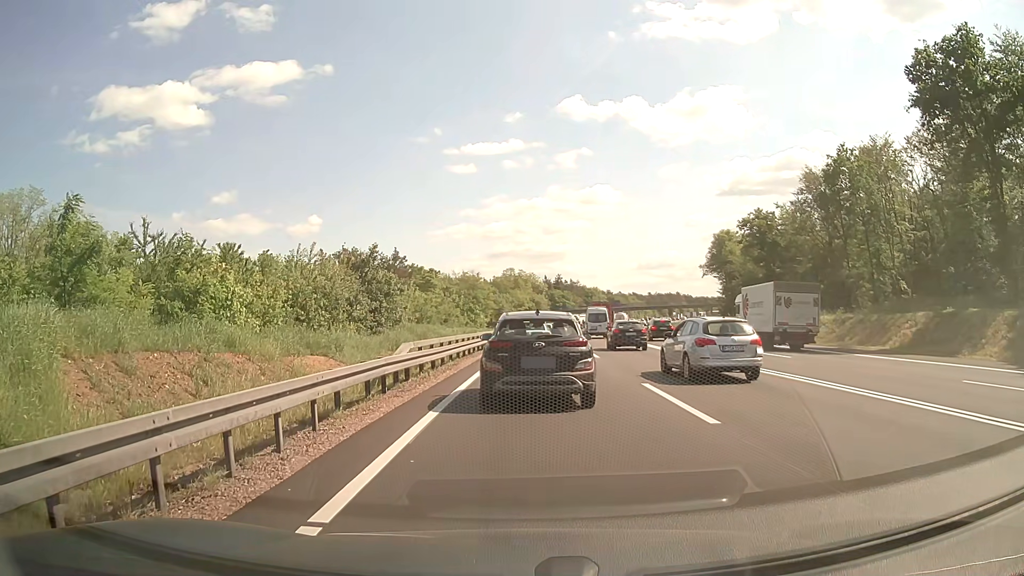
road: motorway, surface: asphalt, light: Day
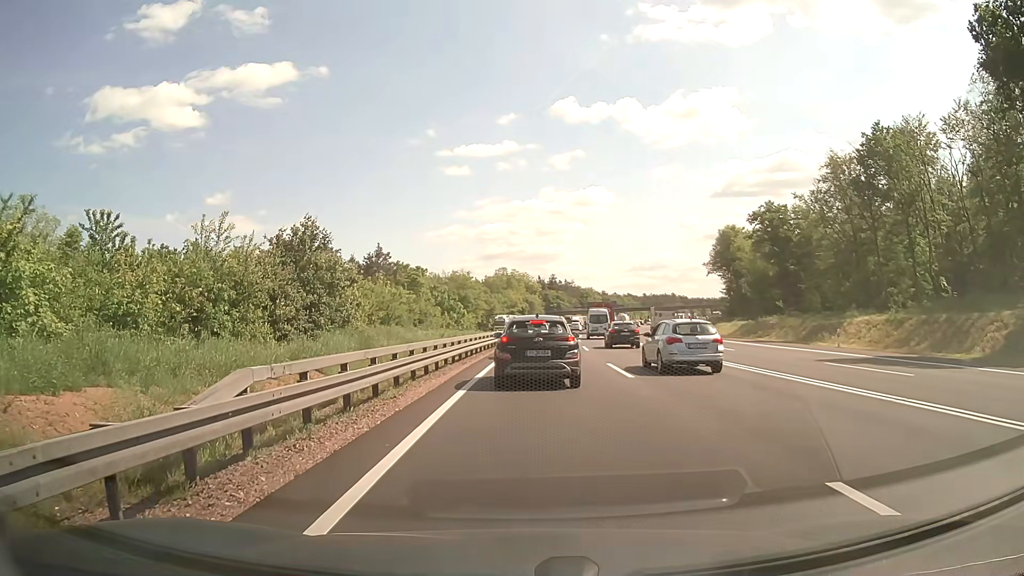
(-0.1, +9.8) m; 0°
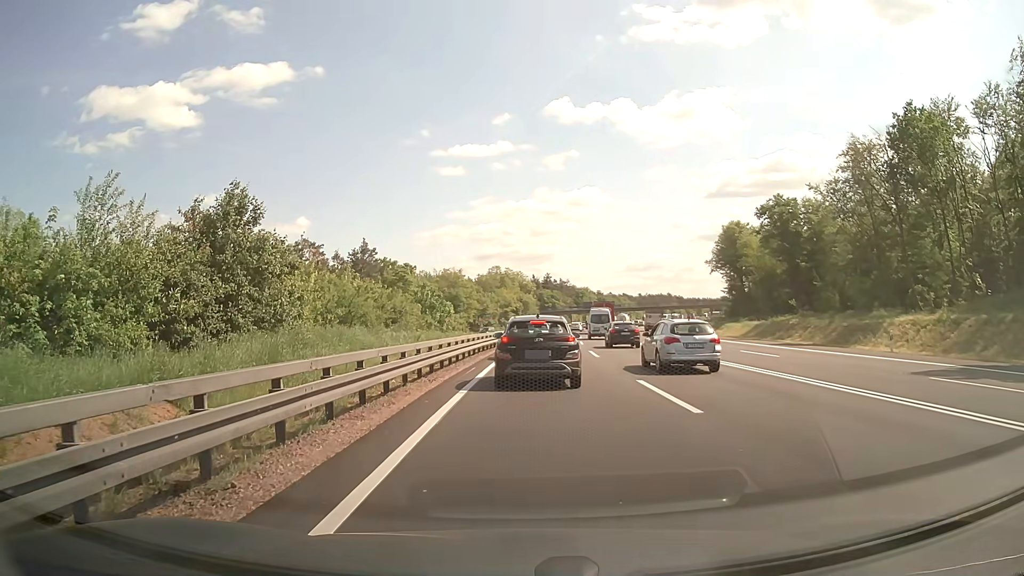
(+0.1, +7.2) m; +2°
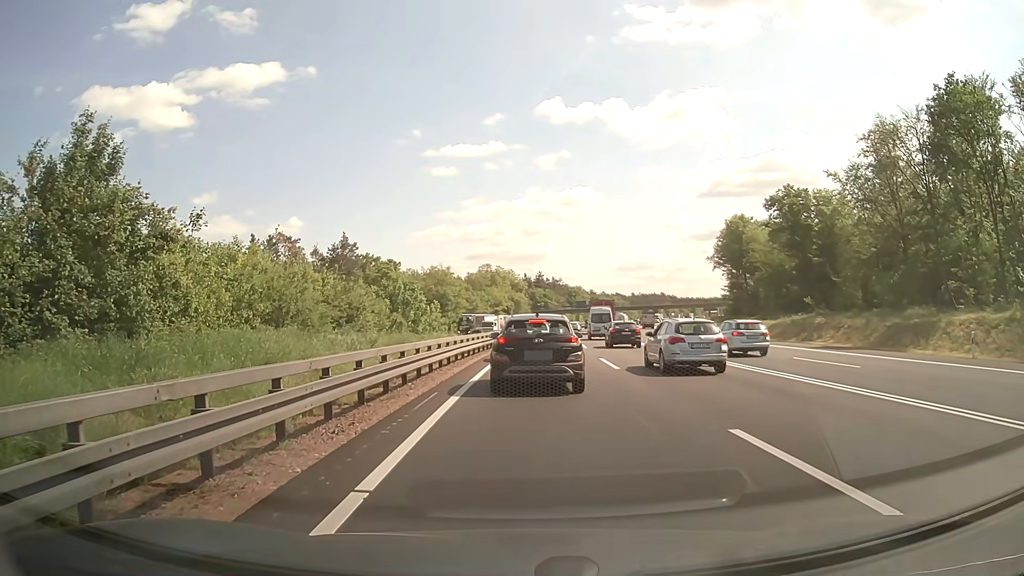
(-0.1, +8.0) m; 0°
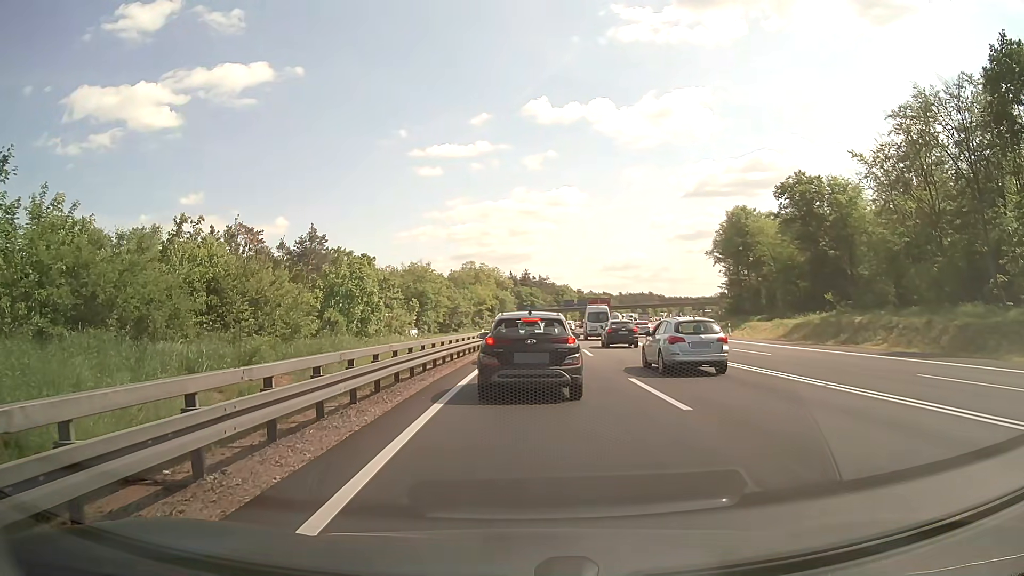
(+0.1, +9.9) m; +1°
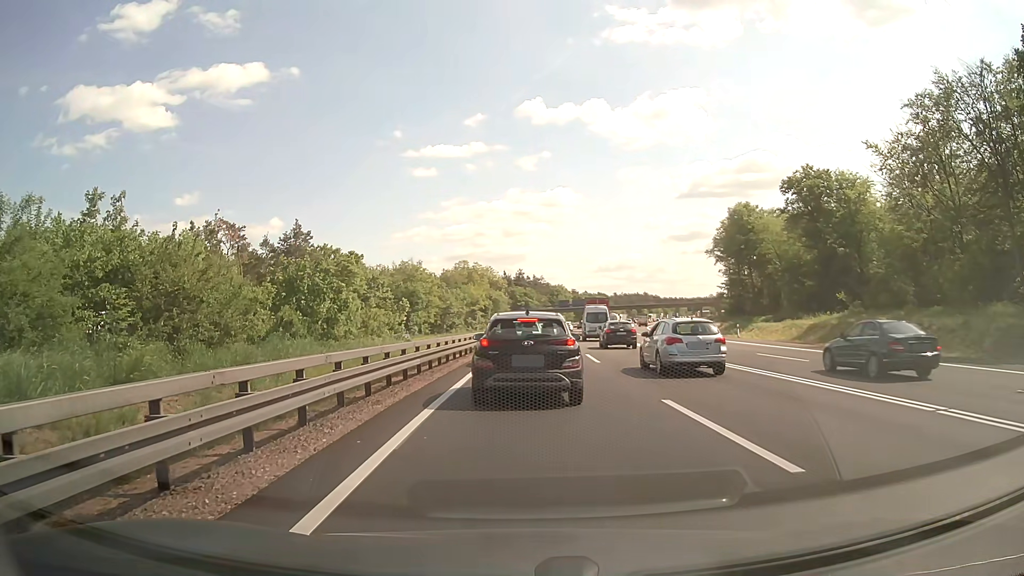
(0.0, +4.6) m; +1°
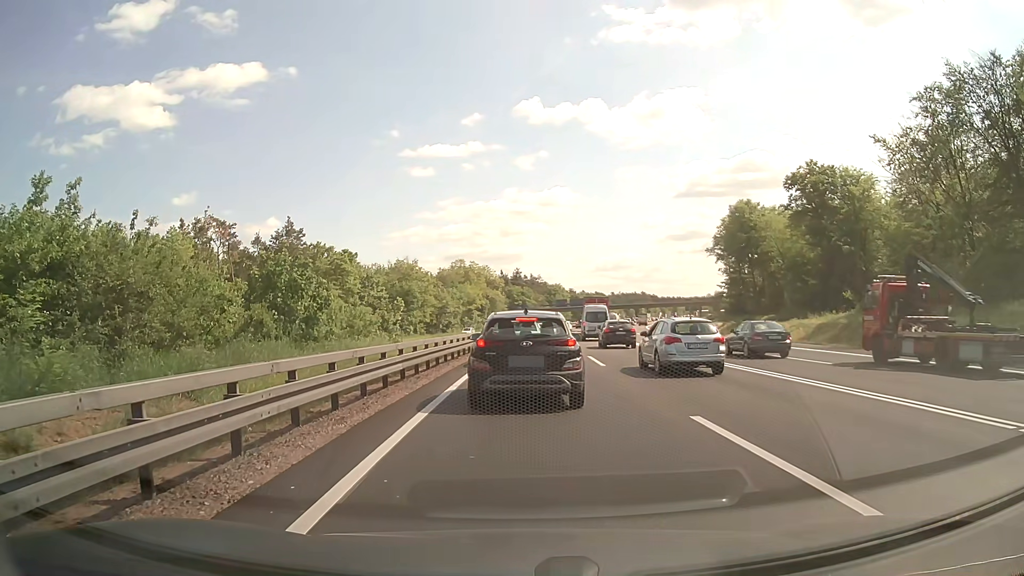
(0.0, +2.2) m; +1°
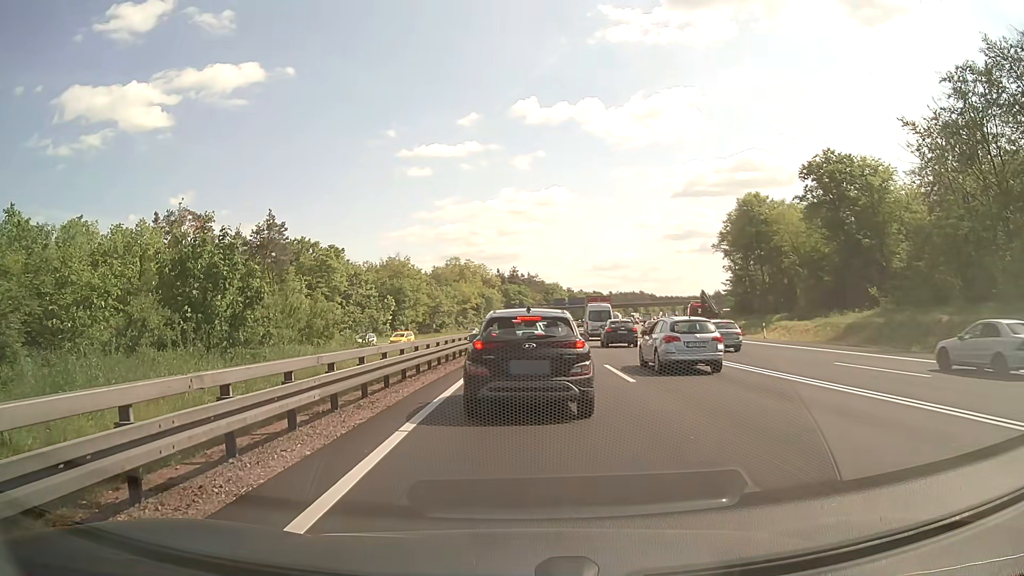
(0.0, +6.1) m; 0°
(0, +10) (+1, +20) (+1, +30) (+1, +40) (+2, +50) (+3, +60) (+4, +70) (+5, +80) (+6, +90) (+7, +100) m
